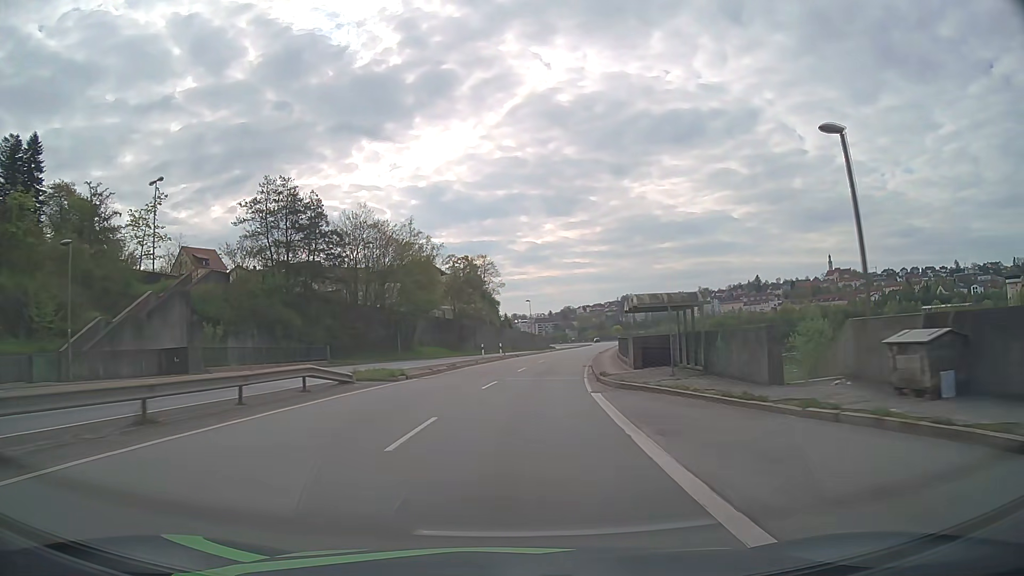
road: primary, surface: asphalt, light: Day
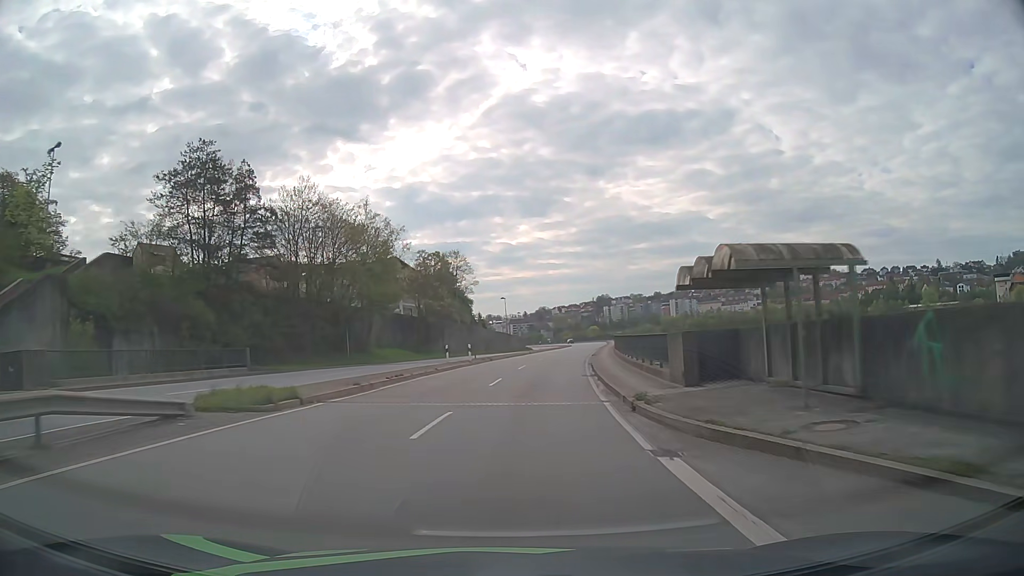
(+0.2, +10.8) m; +2°
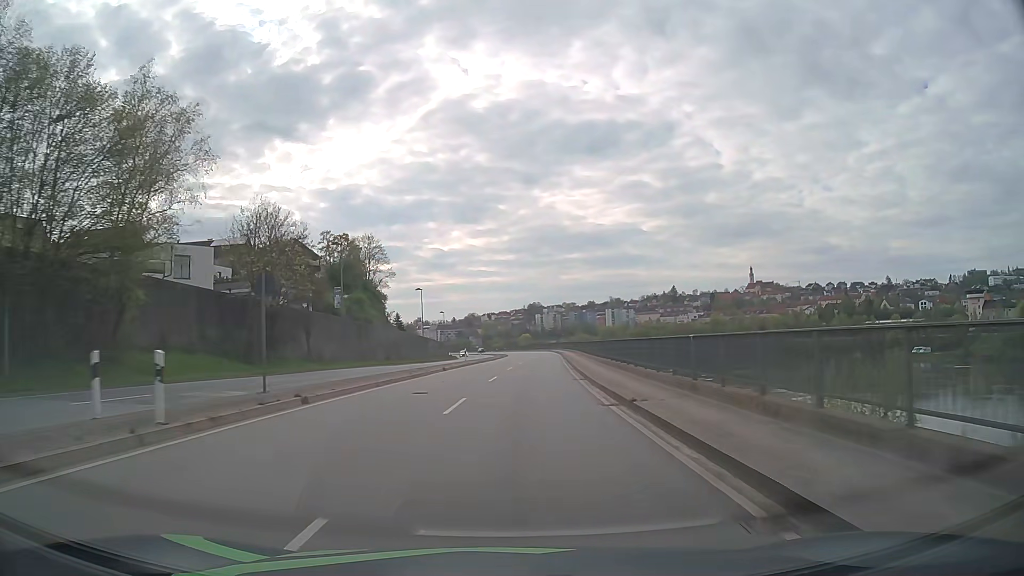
(+1.7, +32.3) m; +6°
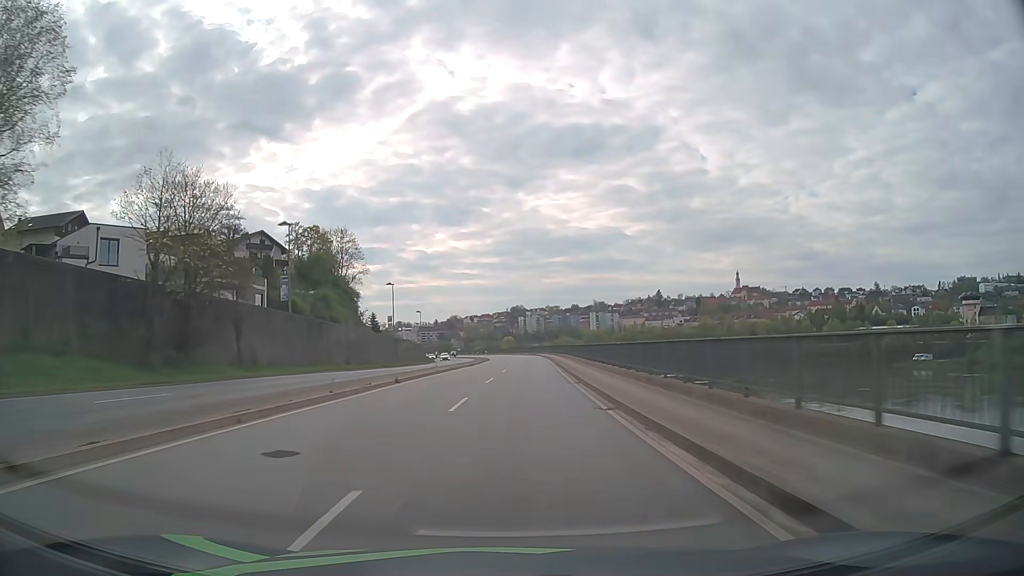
(+0.1, +10.7) m; +1°
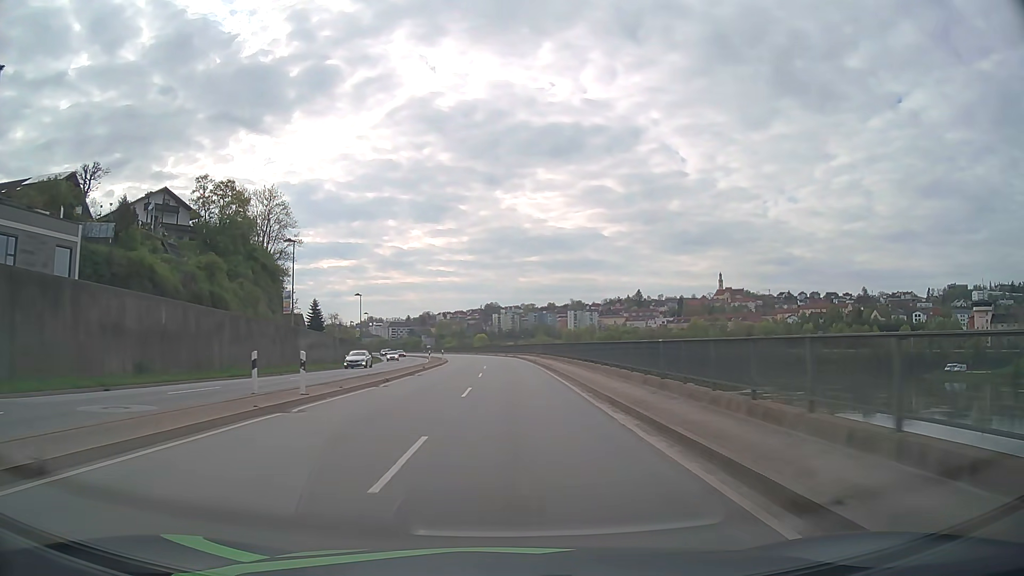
(+0.7, +32.2) m; +2°
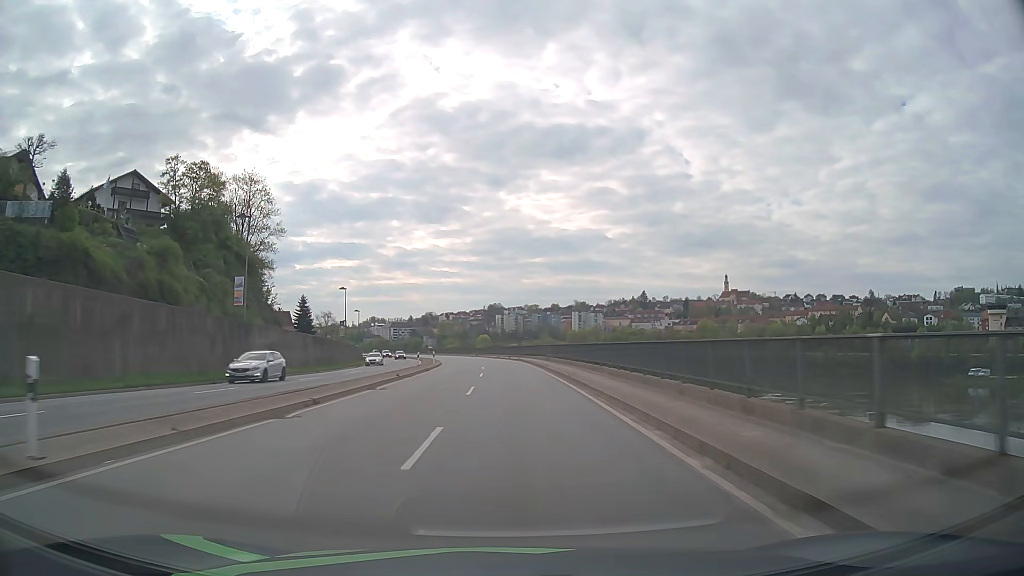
(0.0, +10.7) m; 0°
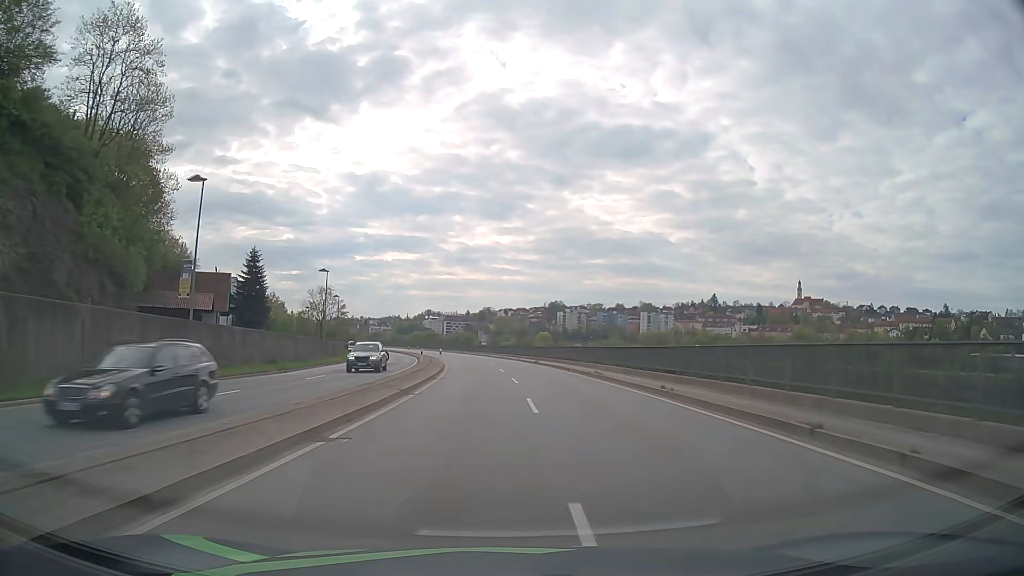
(-2.4, +53.6) m; -5°
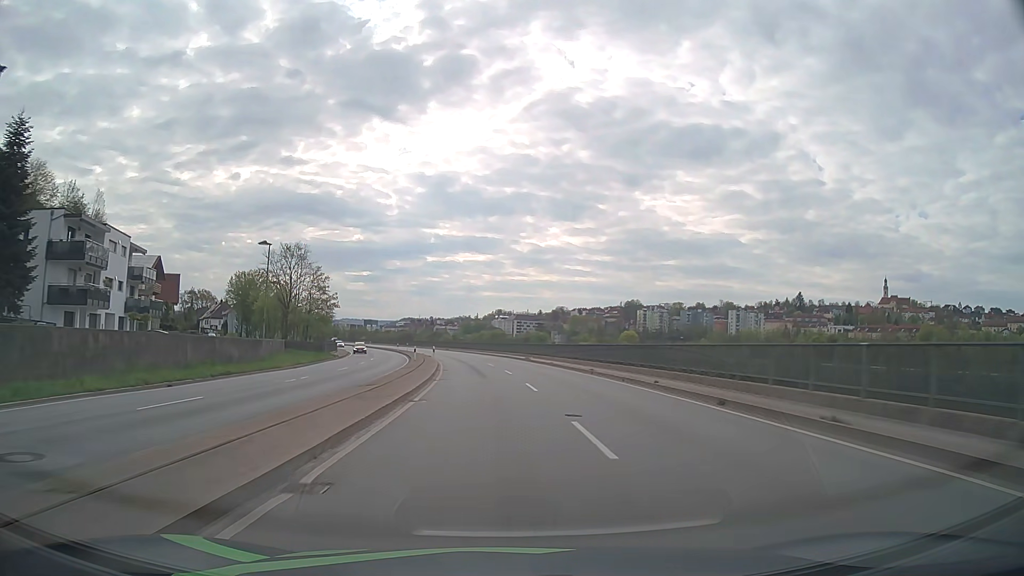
(-2.5, +53.8) m; -6°
(0, +10) (0, +20) (-1, +30) (-2, +40) (-3, +50) (-4, +60) (-6, +70) (-8, +79) (-10, +89) (-12, +99) m
